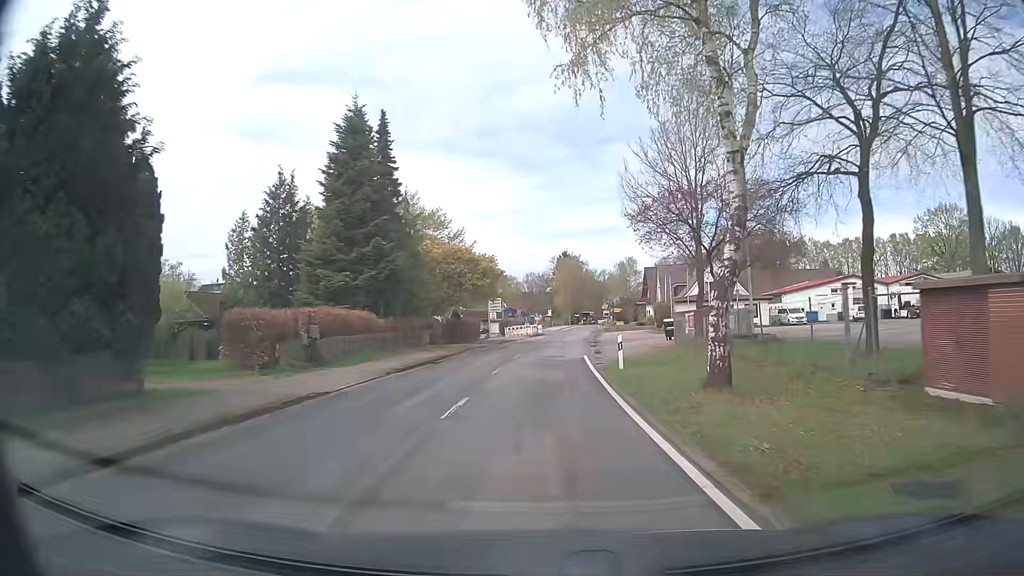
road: secondary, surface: asphalt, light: Day
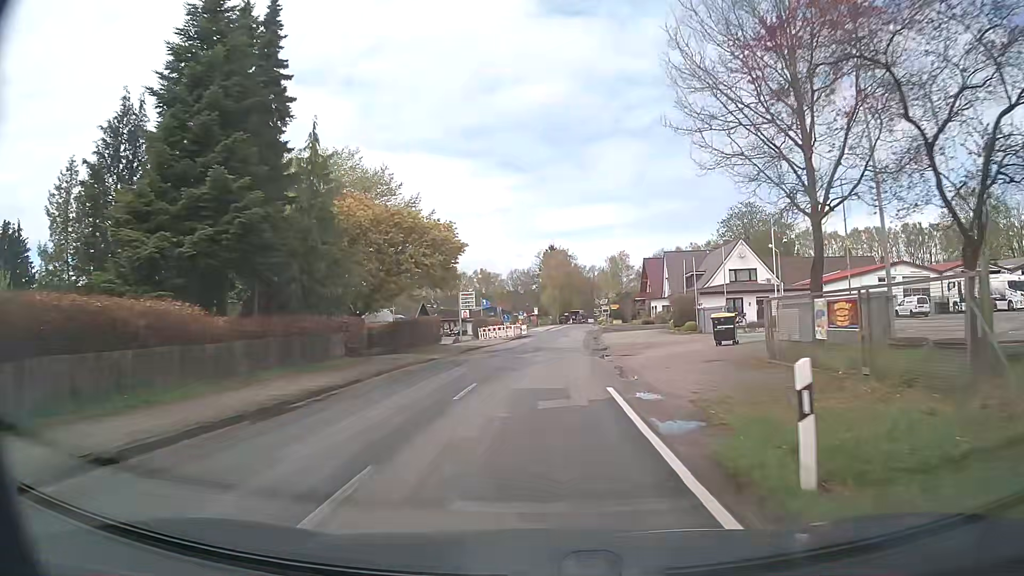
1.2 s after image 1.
(+0.1, +15.3) m; +1°
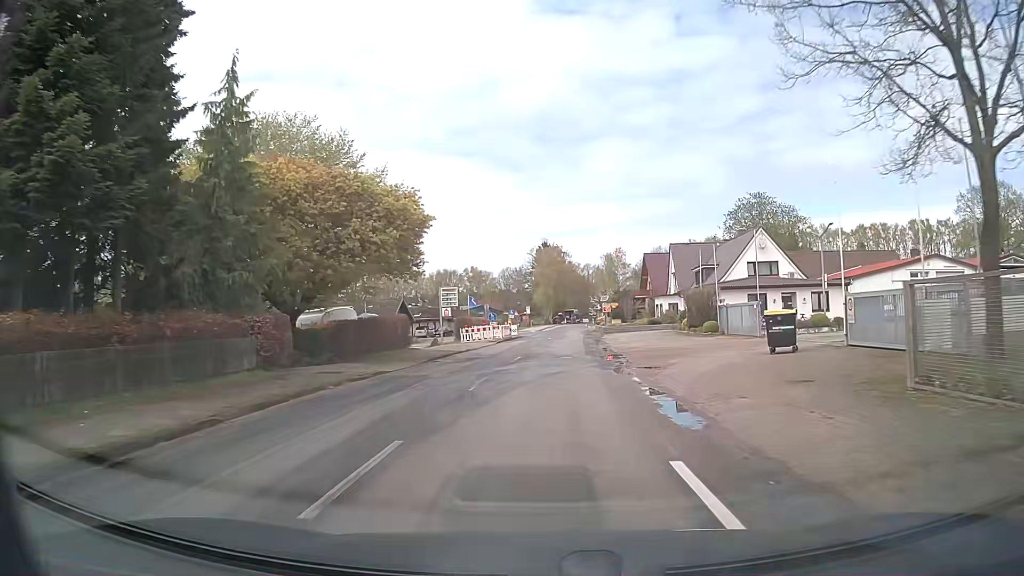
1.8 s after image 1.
(0.0, +7.7) m; +1°
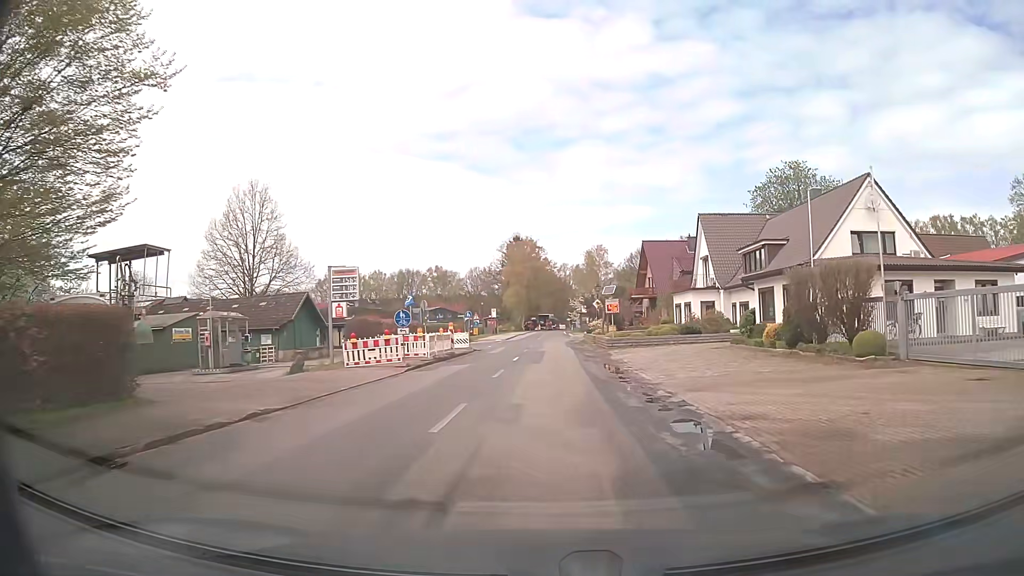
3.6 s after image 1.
(+0.3, +22.9) m; +2°
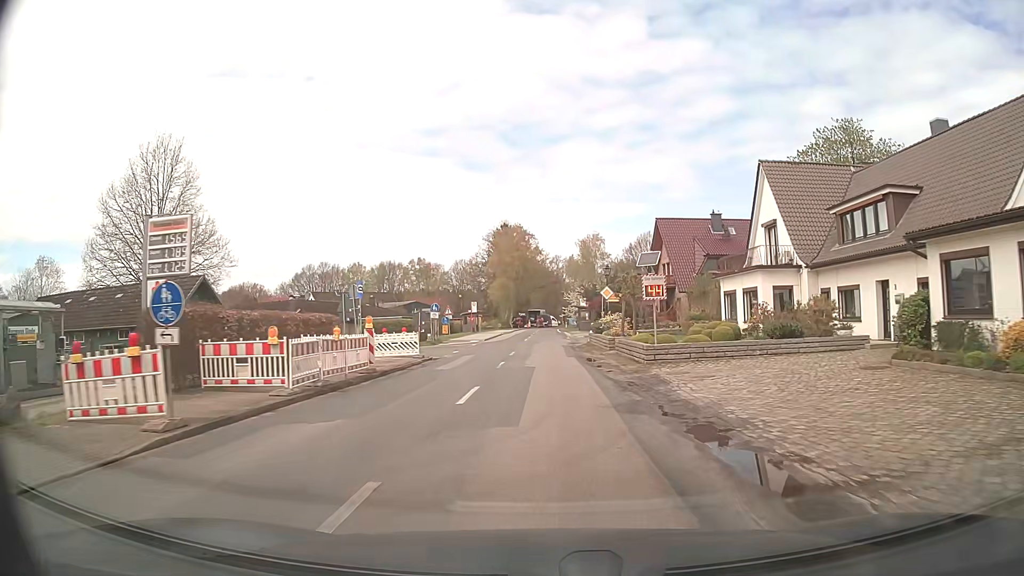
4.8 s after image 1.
(+0.1, +15.2) m; 0°
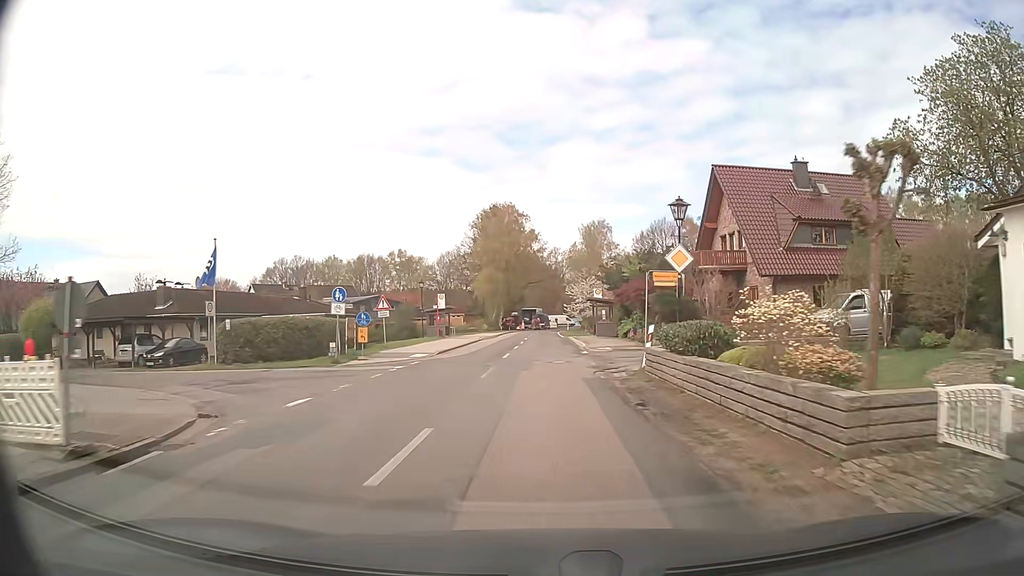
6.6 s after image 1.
(+0.2, +22.8) m; +1°
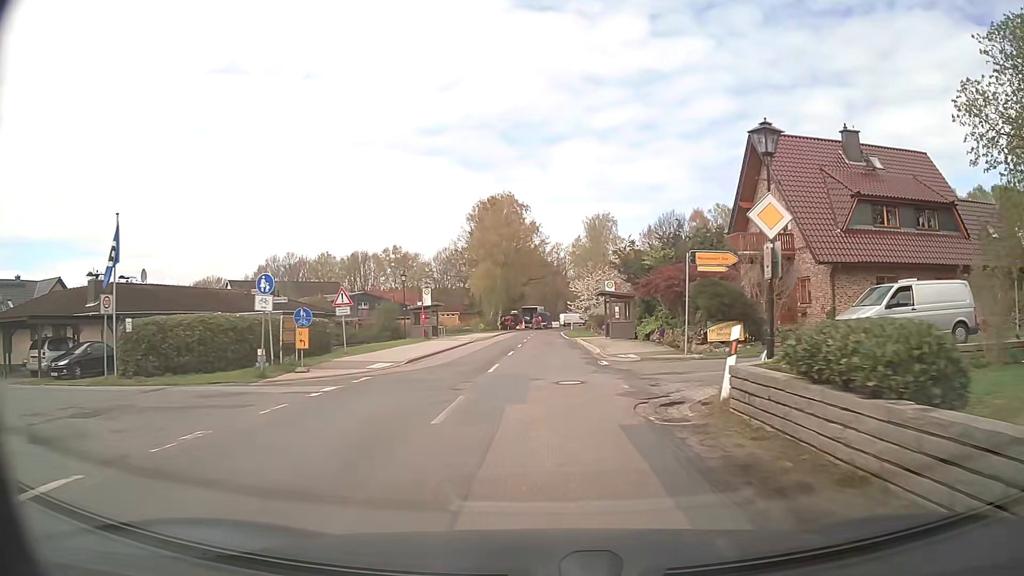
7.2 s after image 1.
(0.0, +7.6) m; 0°
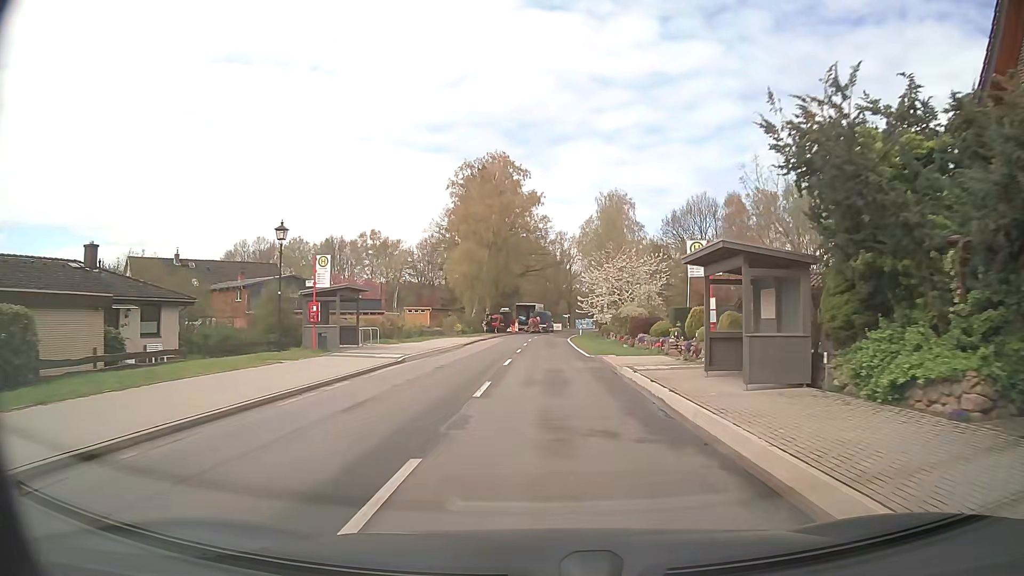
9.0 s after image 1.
(-0.2, +22.7) m; 0°
(0, +10) (0, +20) (0, +30) (0, +40) (+1, +50) (+1, +60) (+2, +70) (+3, +80) (+5, +90) (+7, +100) m
